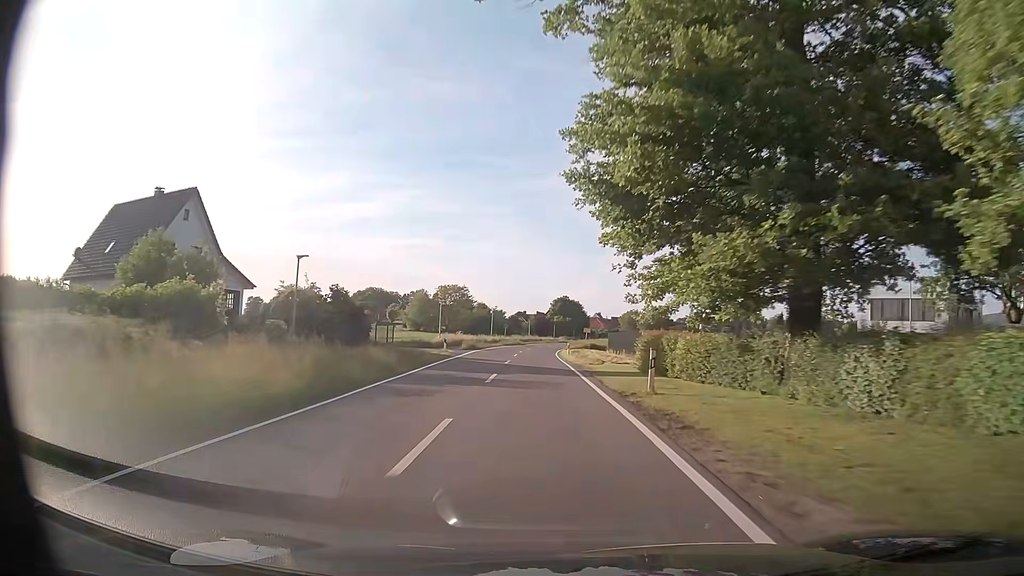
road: tertiary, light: Day
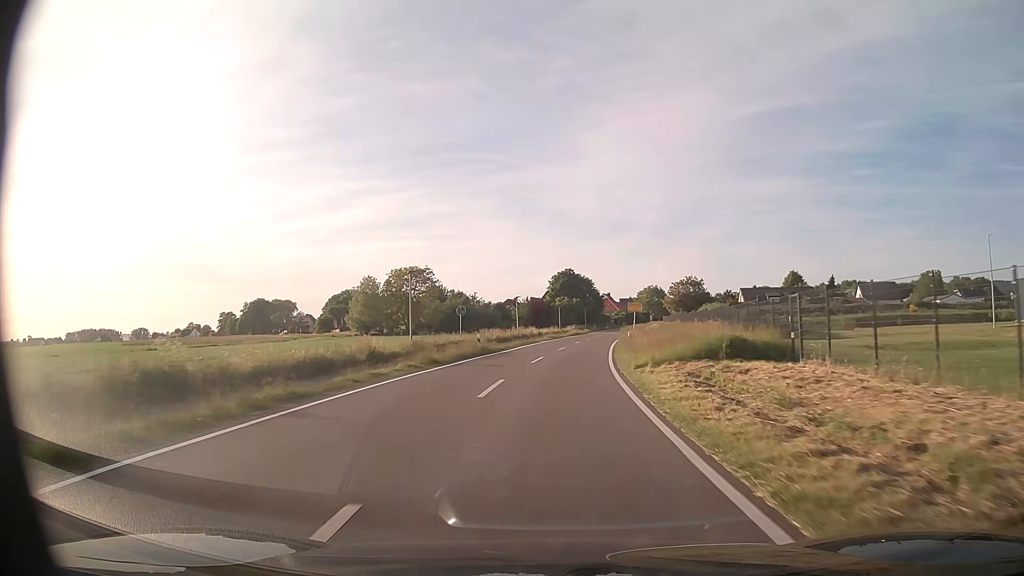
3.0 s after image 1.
(-0.8, +53.3) m; 0°
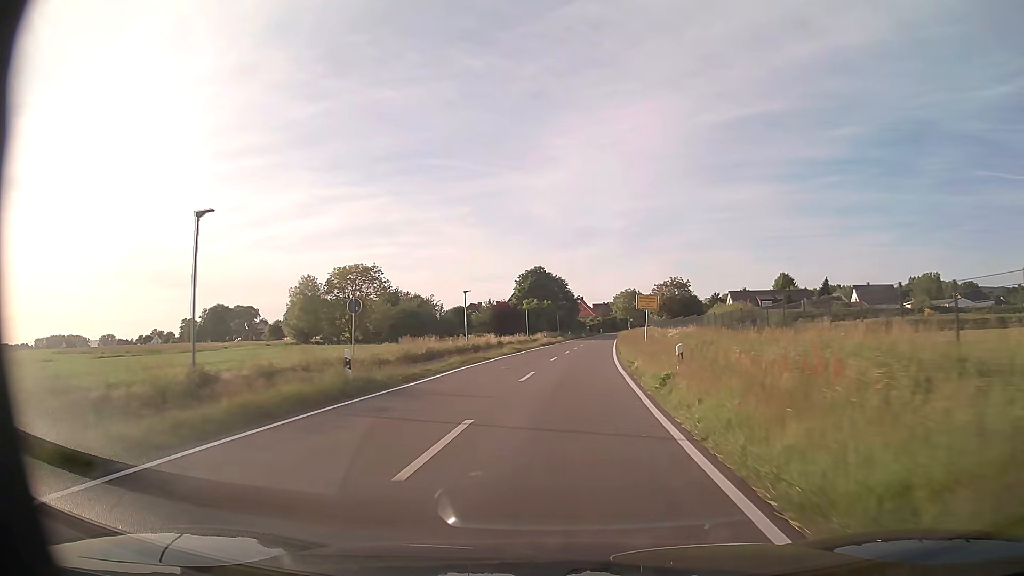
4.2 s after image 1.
(+0.4, +18.8) m; +3°
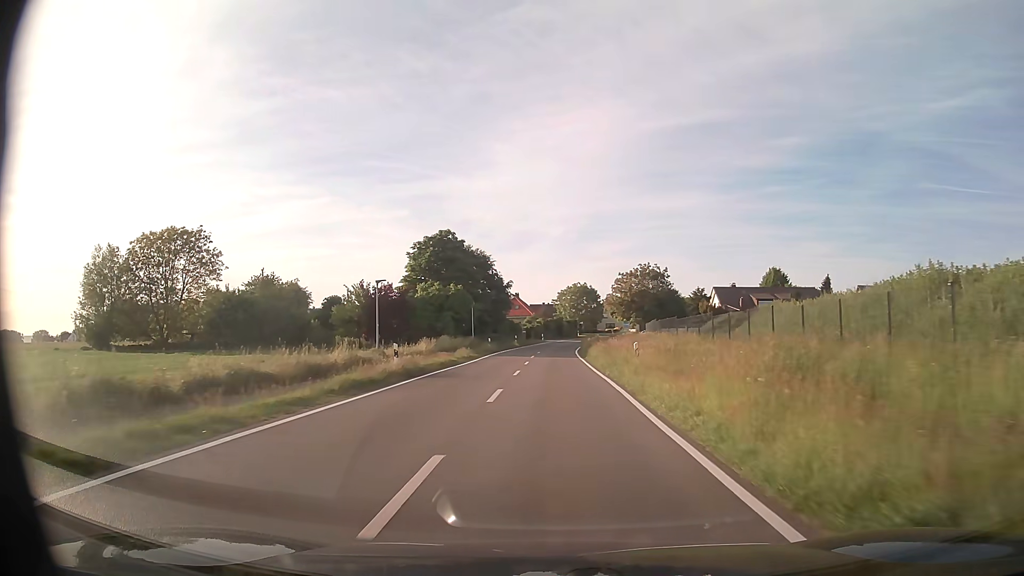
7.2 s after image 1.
(+2.5, +43.5) m; +5°
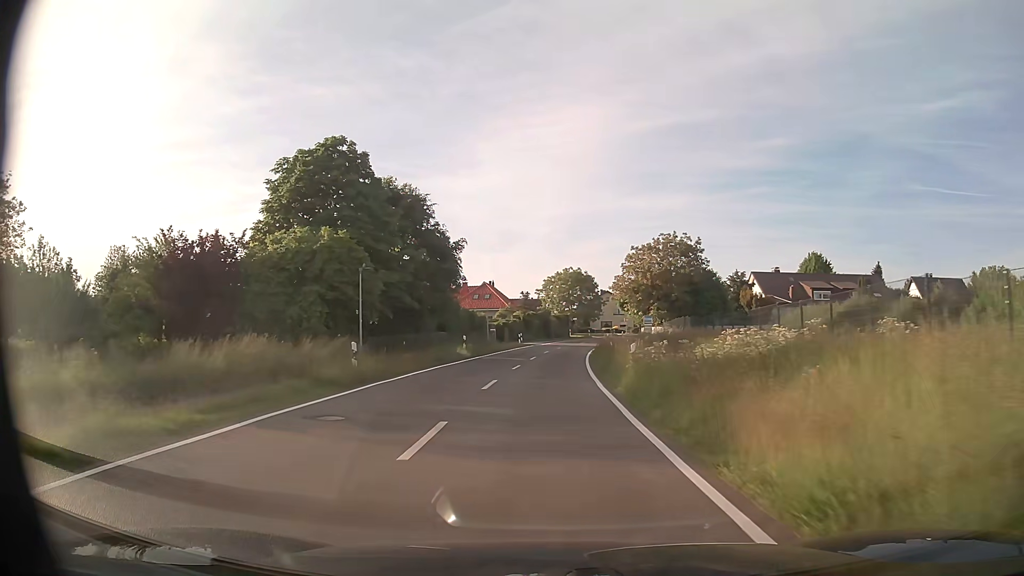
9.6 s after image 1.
(+0.4, +33.5) m; +1°
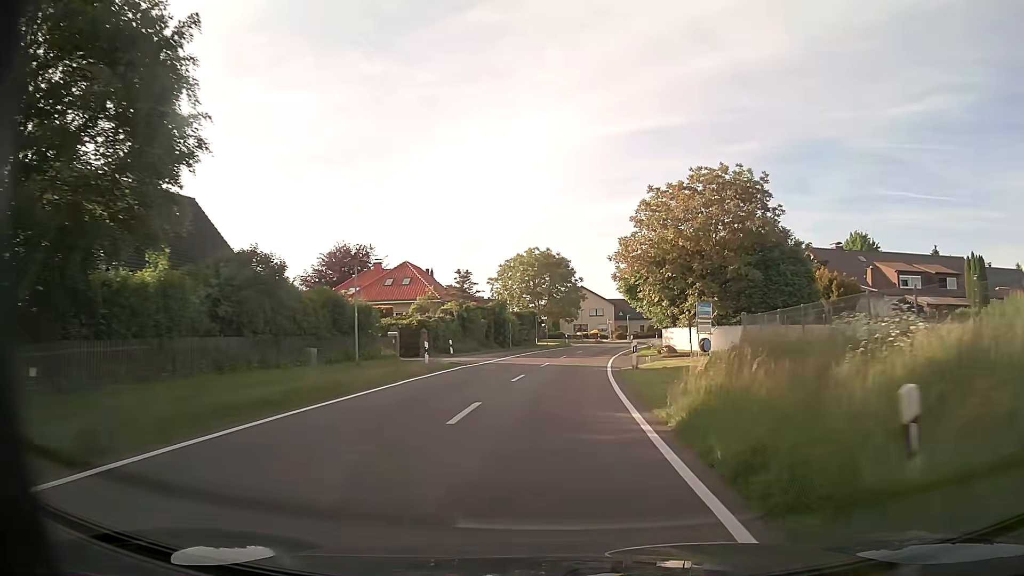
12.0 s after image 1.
(+0.5, +33.1) m; +3°
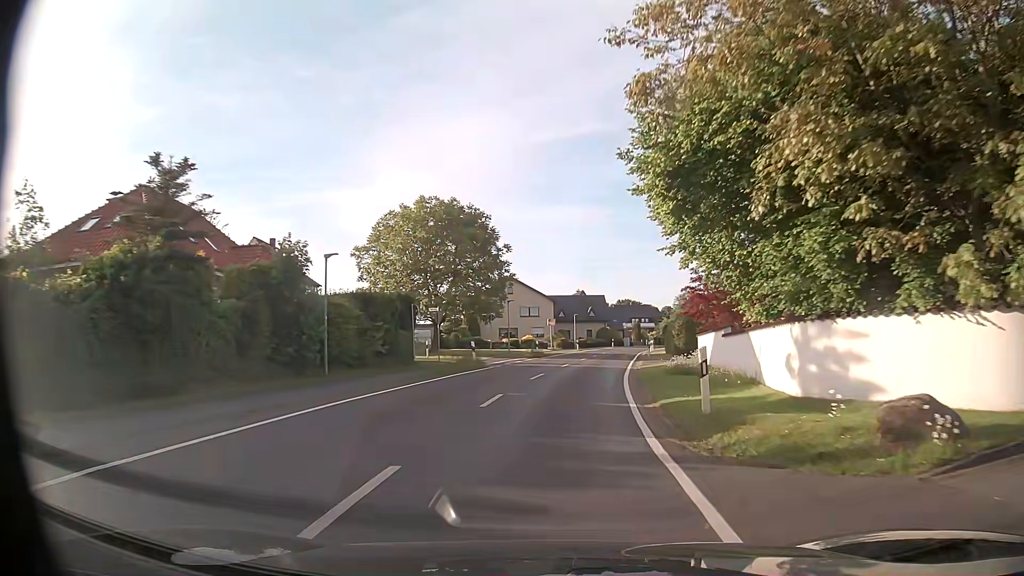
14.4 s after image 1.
(+1.8, +33.1) m; +6°
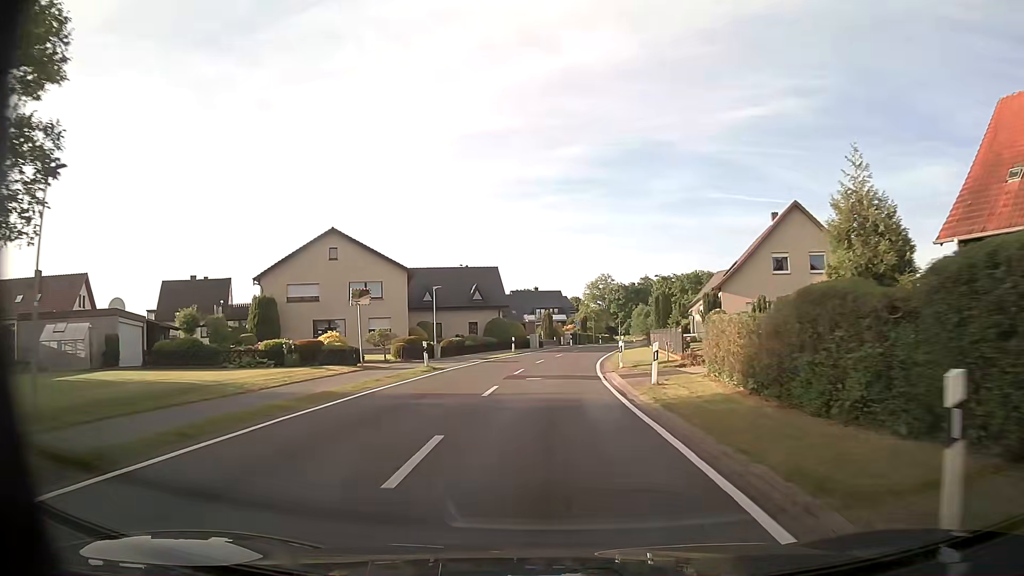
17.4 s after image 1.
(+3.7, +41.9) m; +9°
(0, +10) (0, +20) (+1, +30) (+1, +40) (+3, +50) (+5, +60) (+7, +69) (+9, +79) (+12, +89) (+14, +99) m
